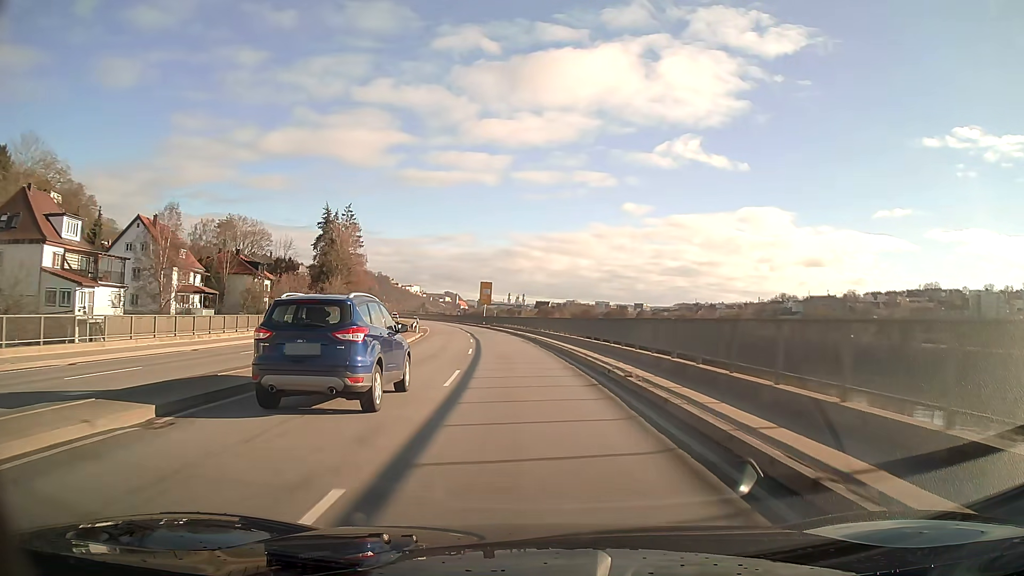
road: primary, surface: asphalt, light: Day
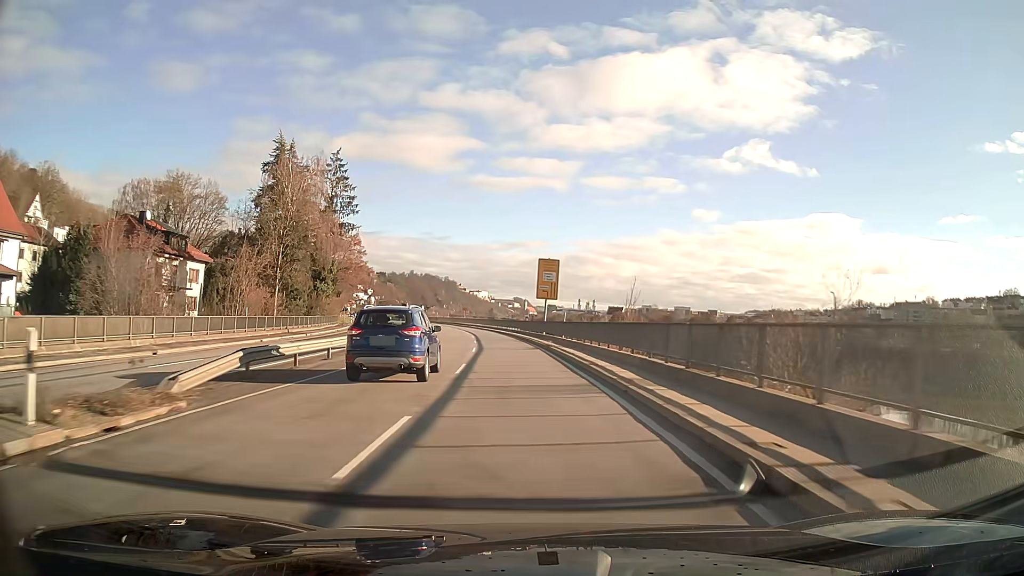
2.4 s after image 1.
(-2.4, +44.4) m; -6°
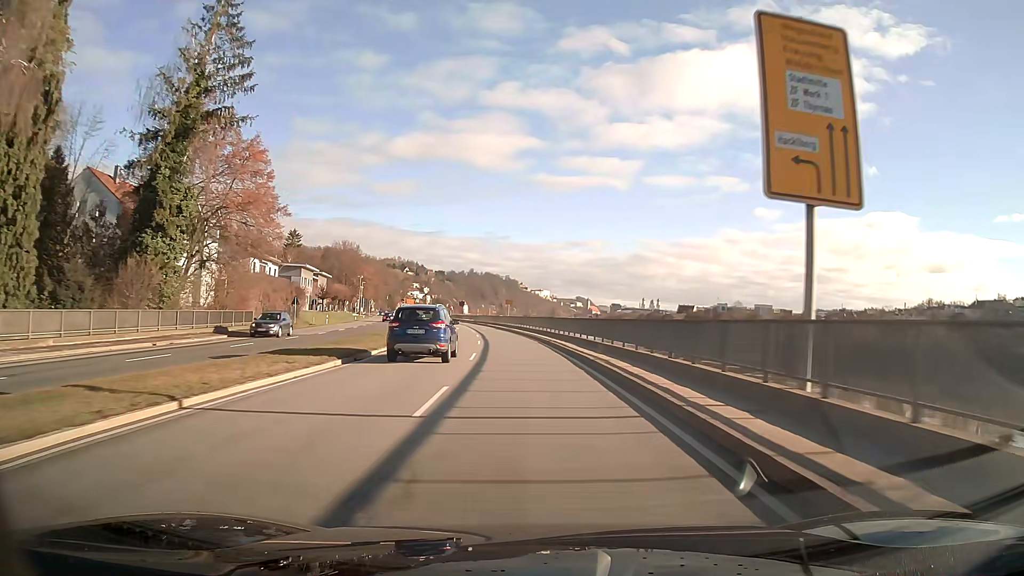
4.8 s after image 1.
(-2.0, +44.4) m; -5°
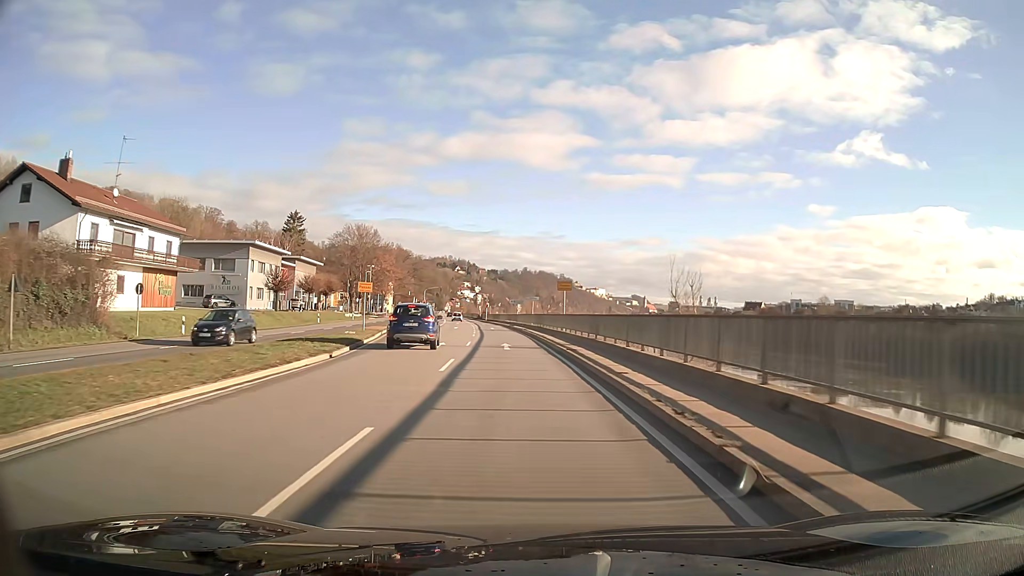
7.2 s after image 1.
(-1.5, +40.9) m; -5°
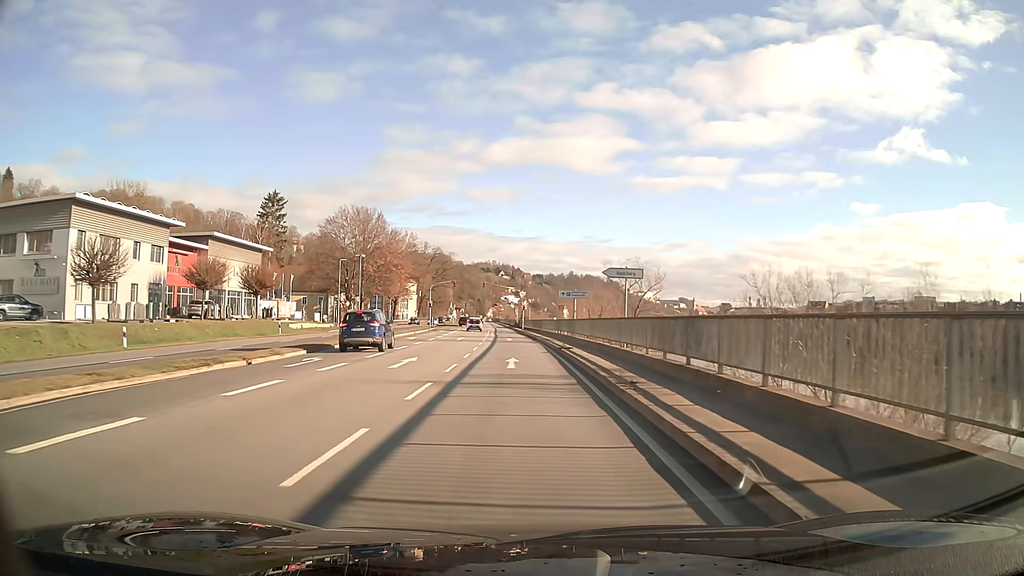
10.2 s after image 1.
(-1.4, +40.3) m; -4°
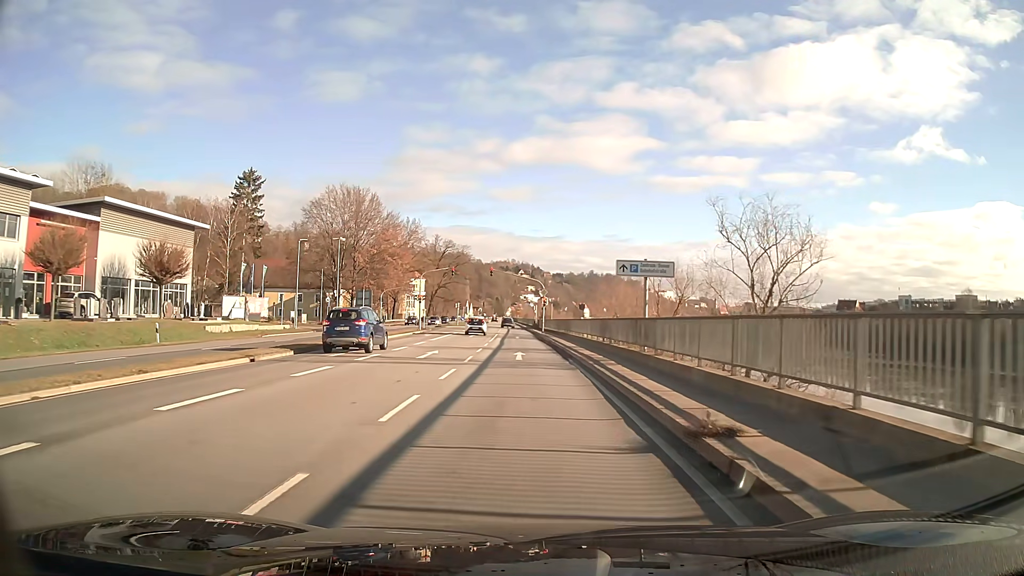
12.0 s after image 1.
(-0.3, +20.5) m; -2°
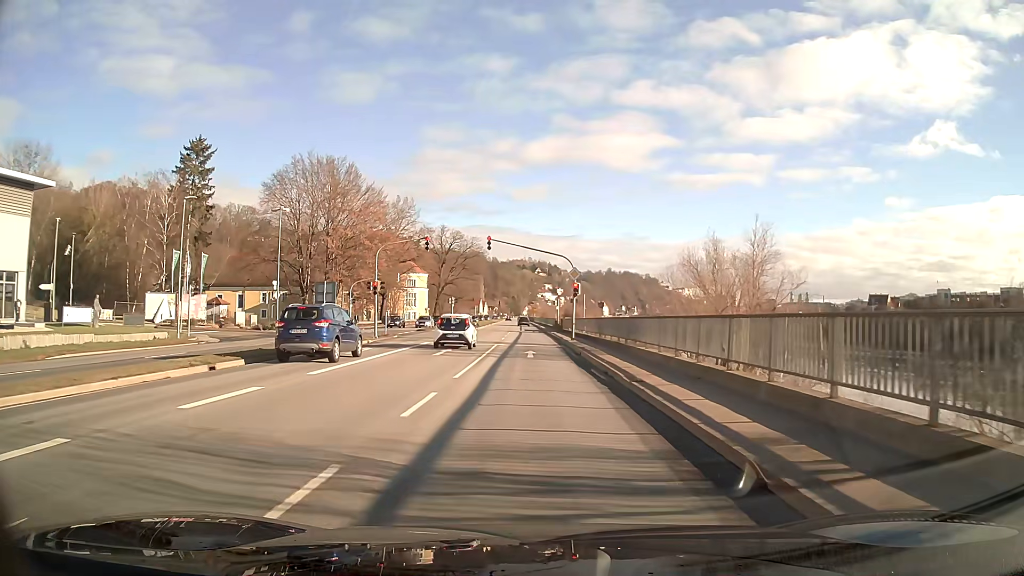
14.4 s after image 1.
(-0.3, +23.5) m; -1°
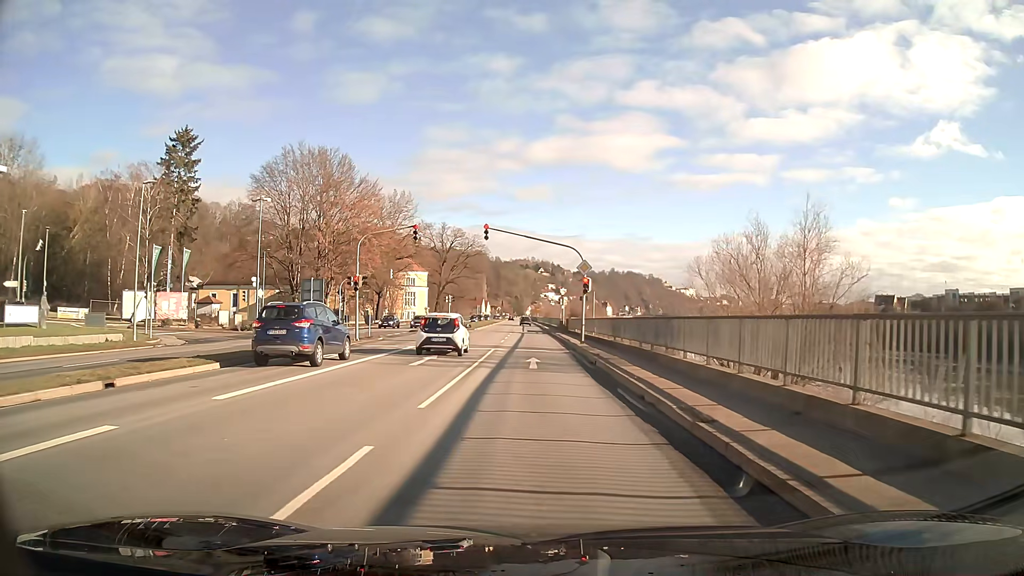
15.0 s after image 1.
(0.0, +4.9) m; 0°
(0, +10) (0, +20) (0, +30) (0, +40) (0, +50) (0, +60) (0, +70) (0, +80) (-1, +90) (-1, +100) m
